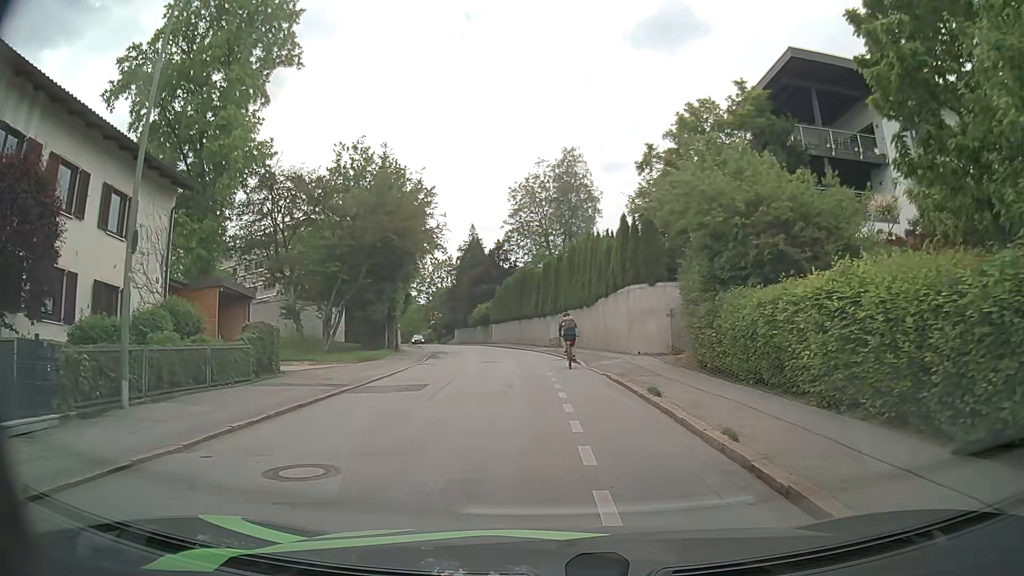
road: residential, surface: asphalt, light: Day
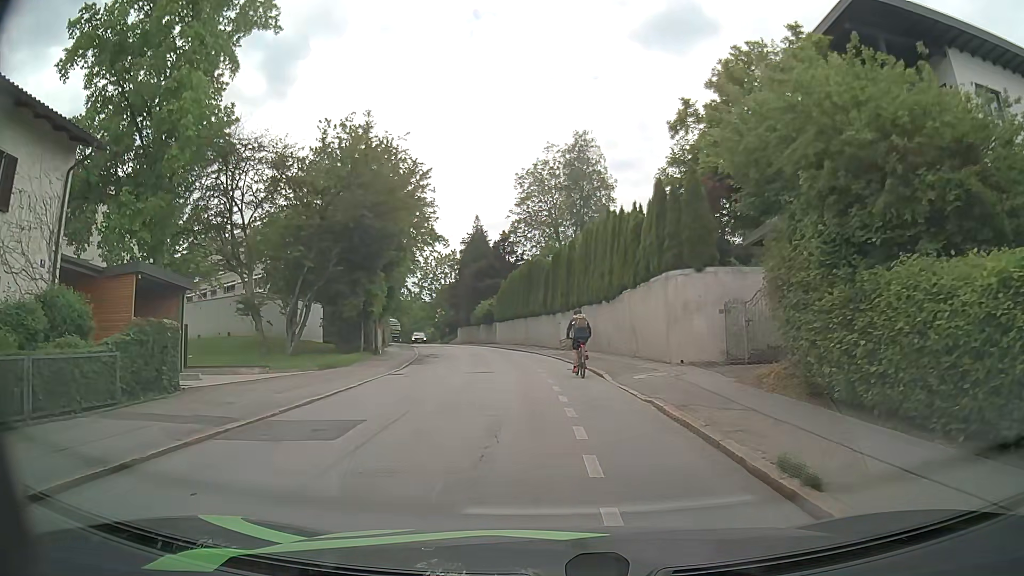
(0.0, +6.3) m; -1°
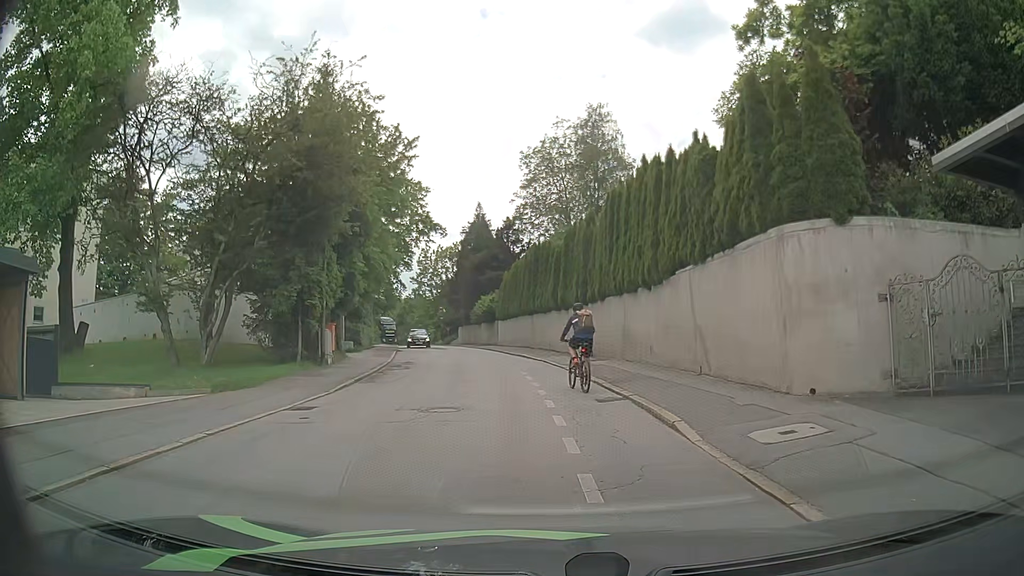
(-0.1, +8.6) m; -1°
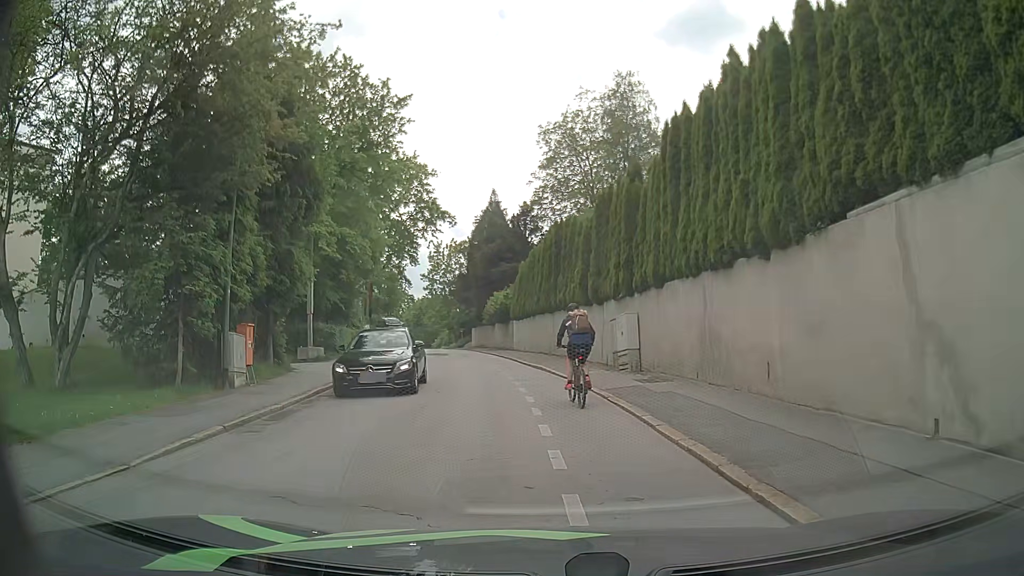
(0.0, +8.7) m; -2°
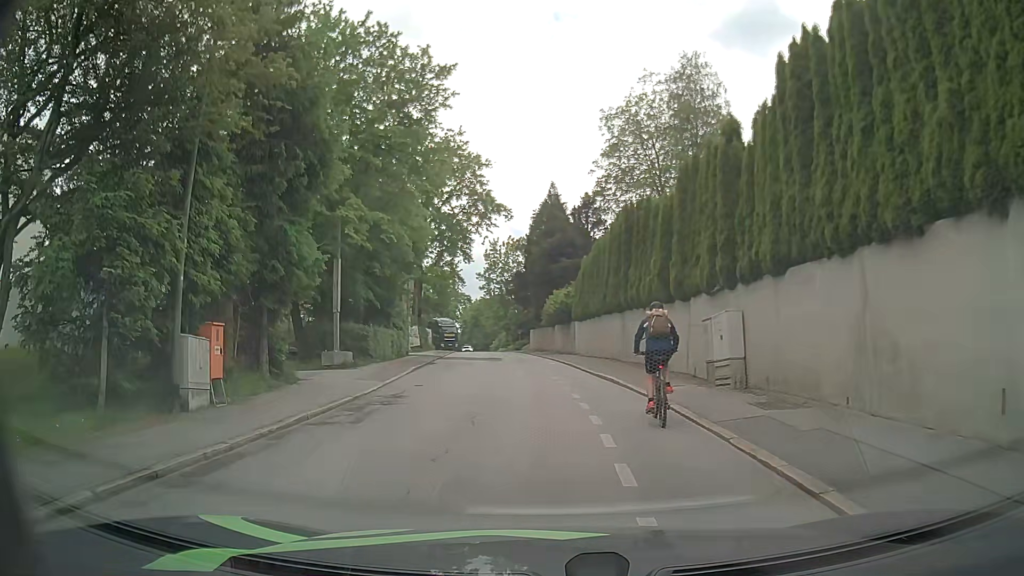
(-0.1, +4.7) m; -4°
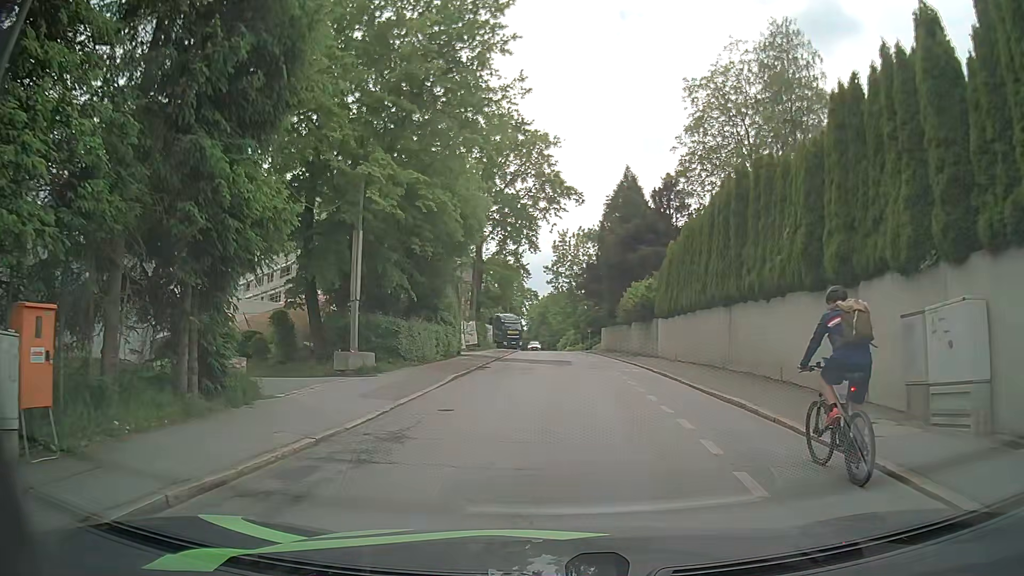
(-0.4, +6.6) m; -6°
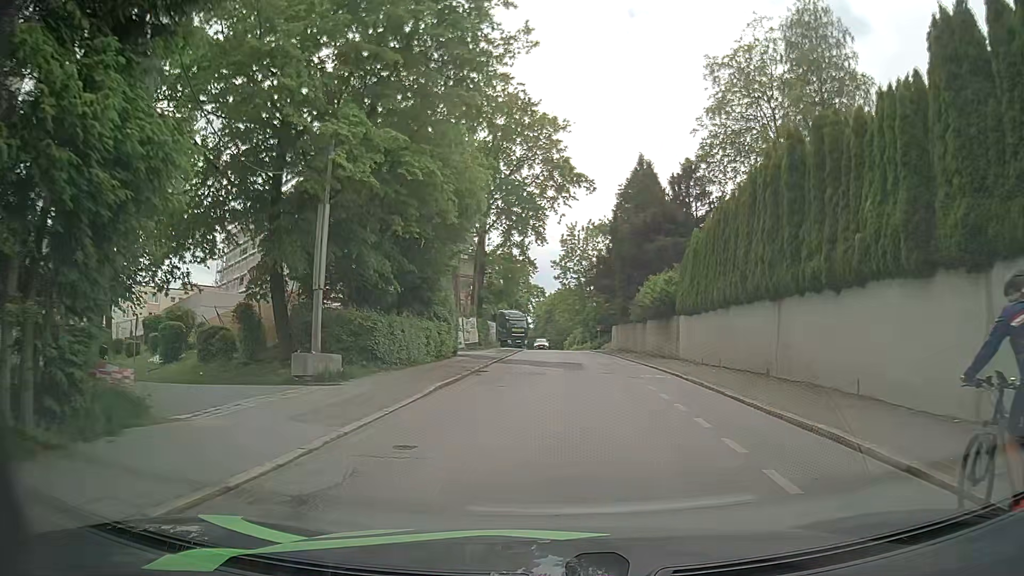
(0.0, +4.0) m; 0°
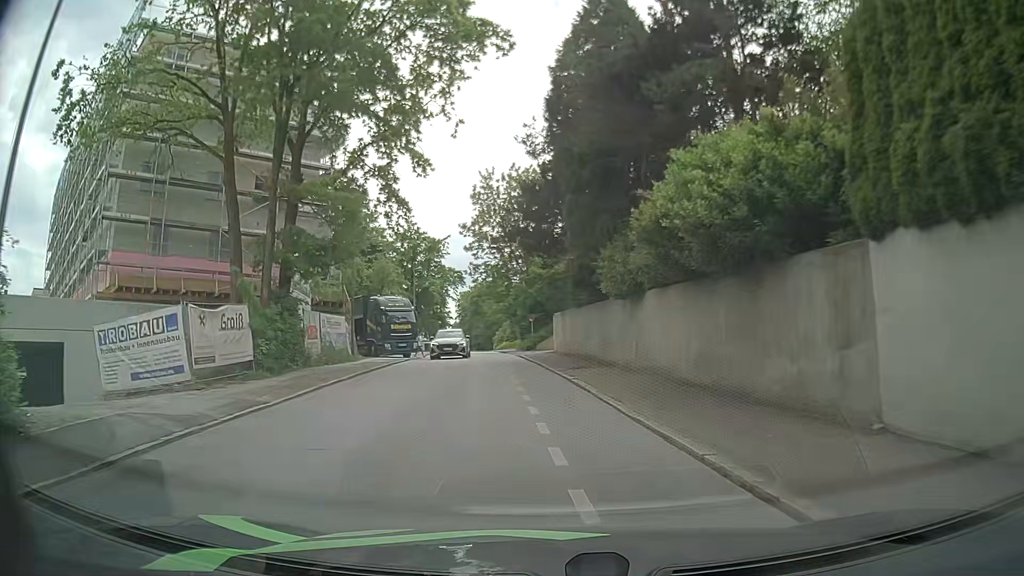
(+1.8, +25.1) m; +6°
